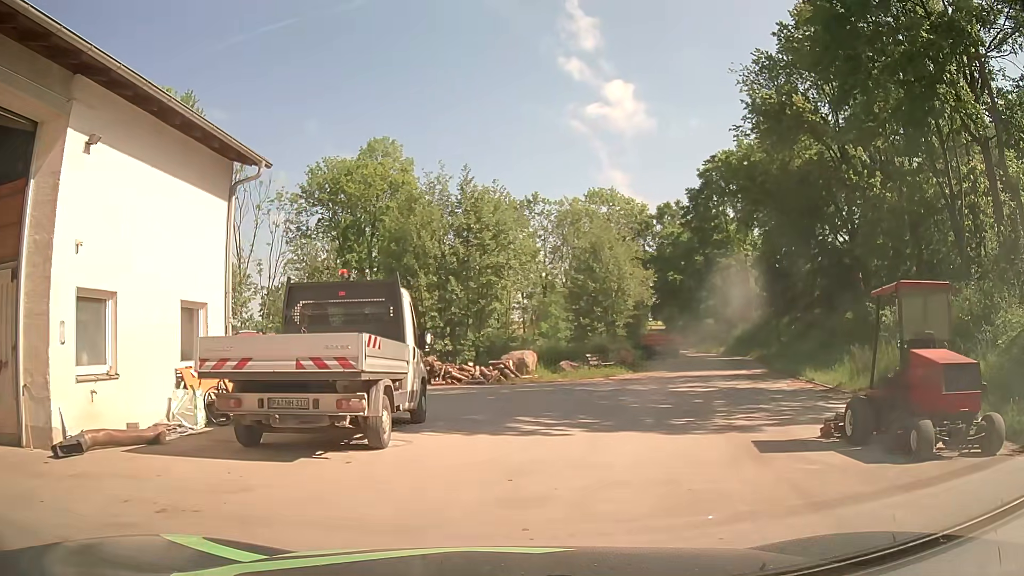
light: Day
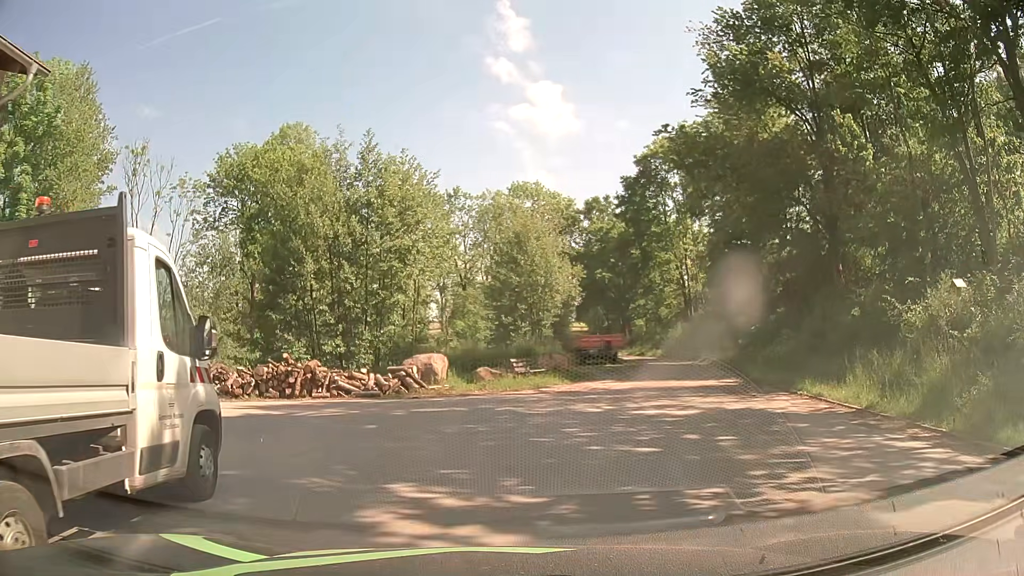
(+0.3, +5.7) m; +7°
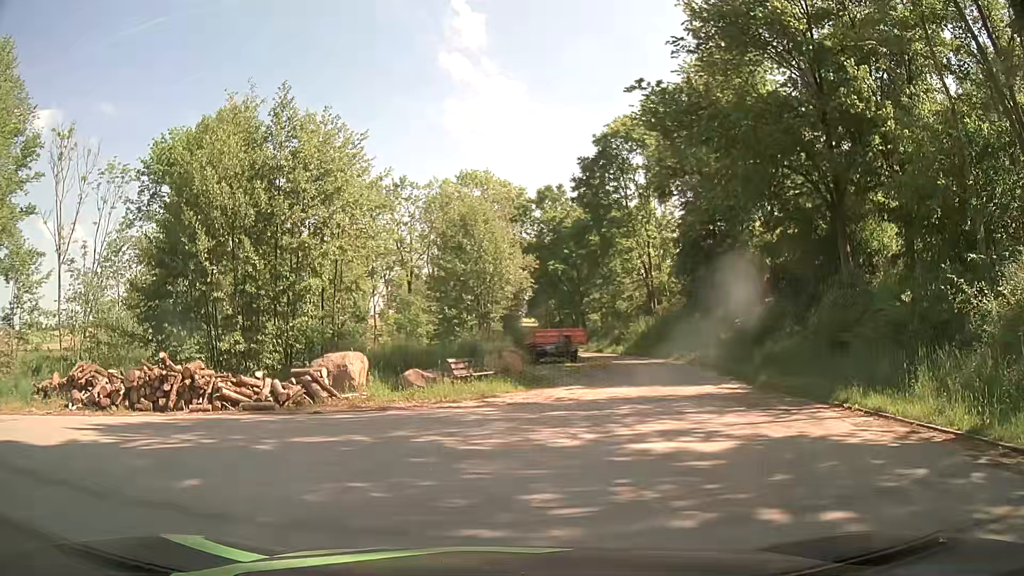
(+0.2, +5.0) m; +5°
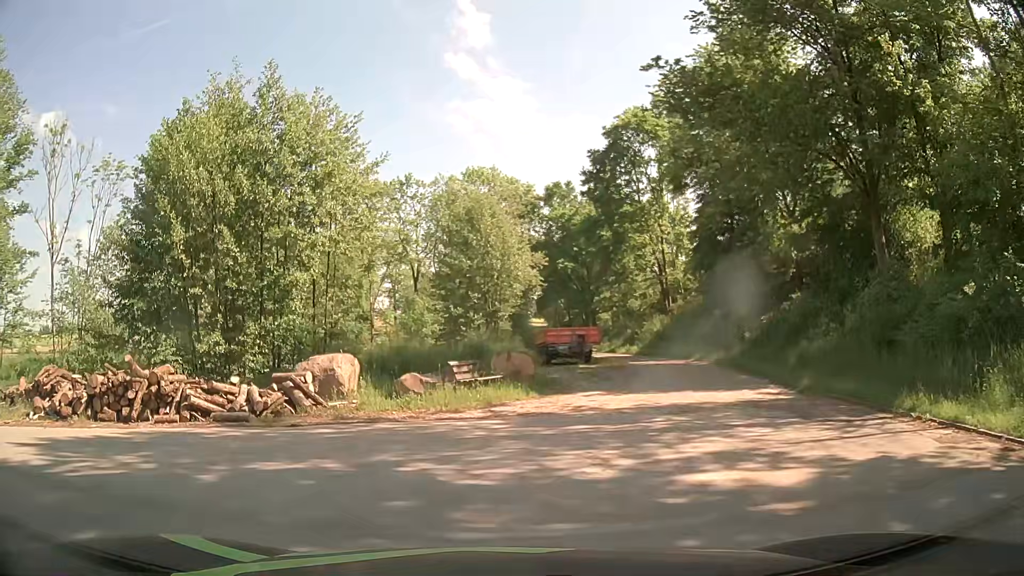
(0.0, +2.1) m; -1°
